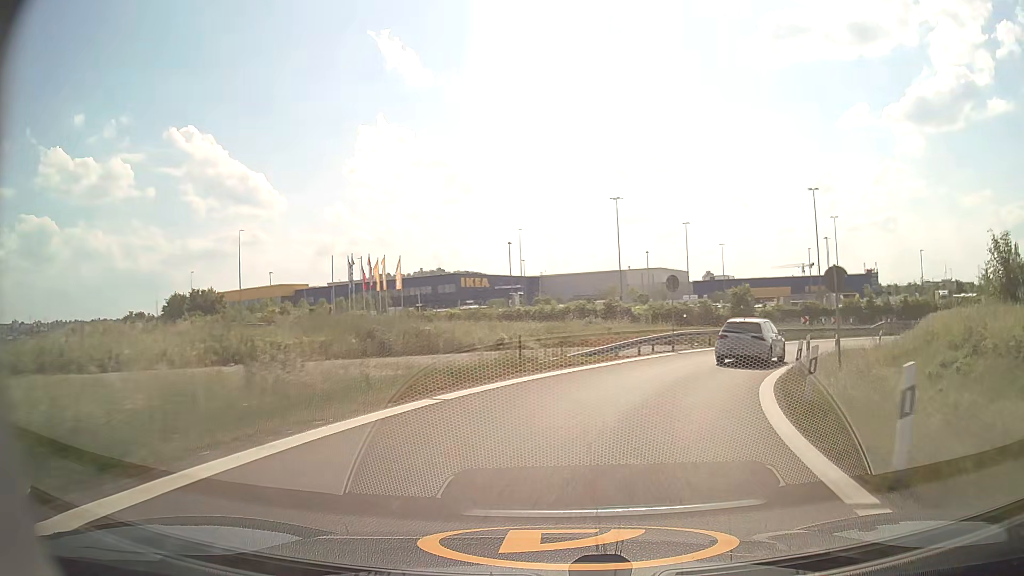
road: motorway_link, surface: asphalt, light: Day
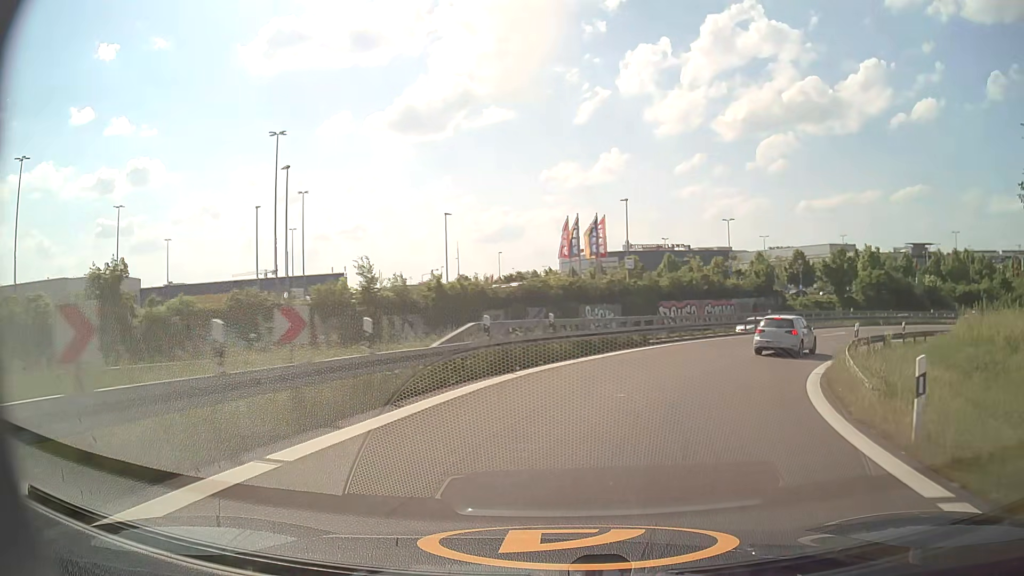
(+14.3, +34.5) m; +45°
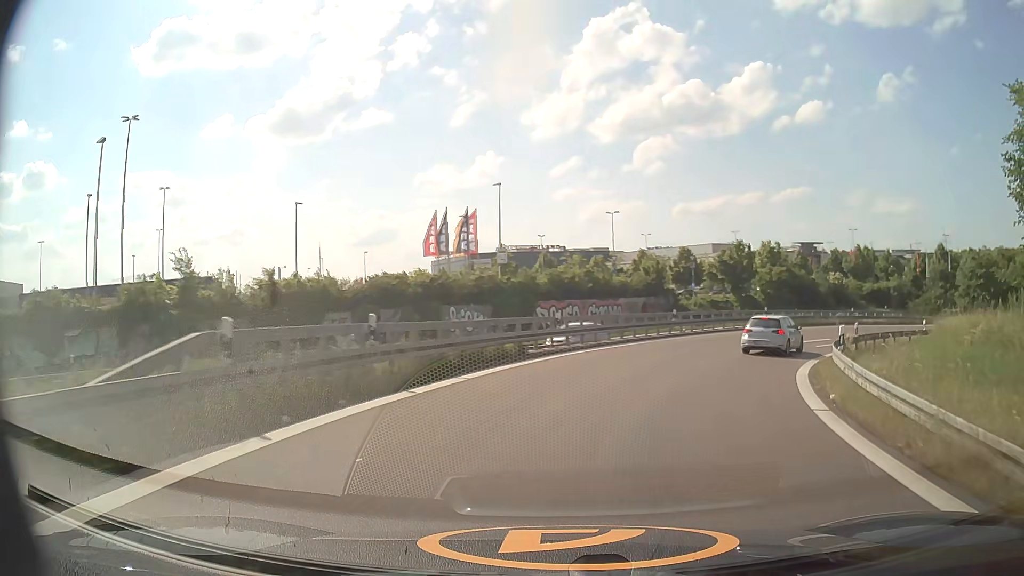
(+0.7, +7.7) m; +11°
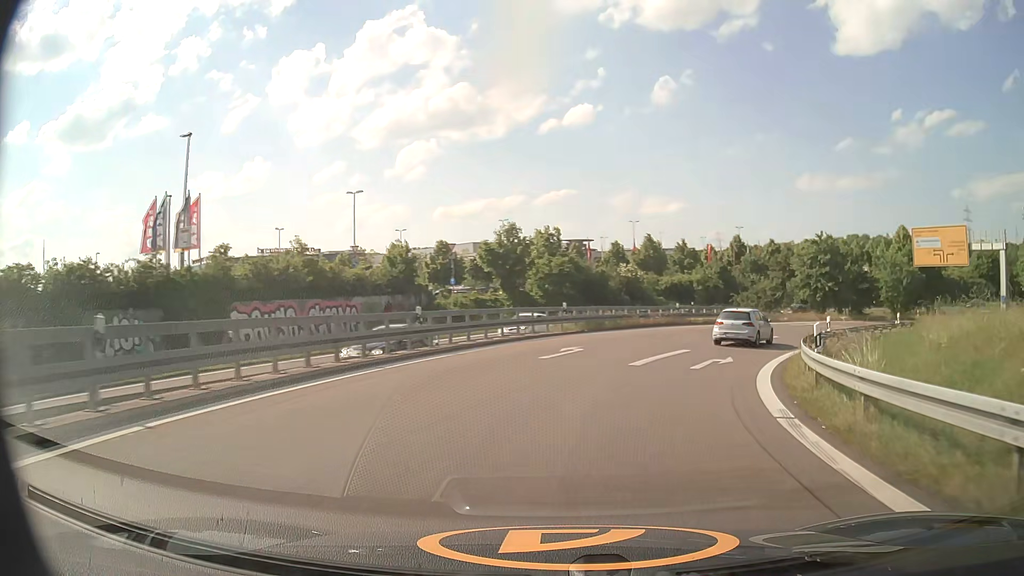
(+2.7, +15.1) m; +20°
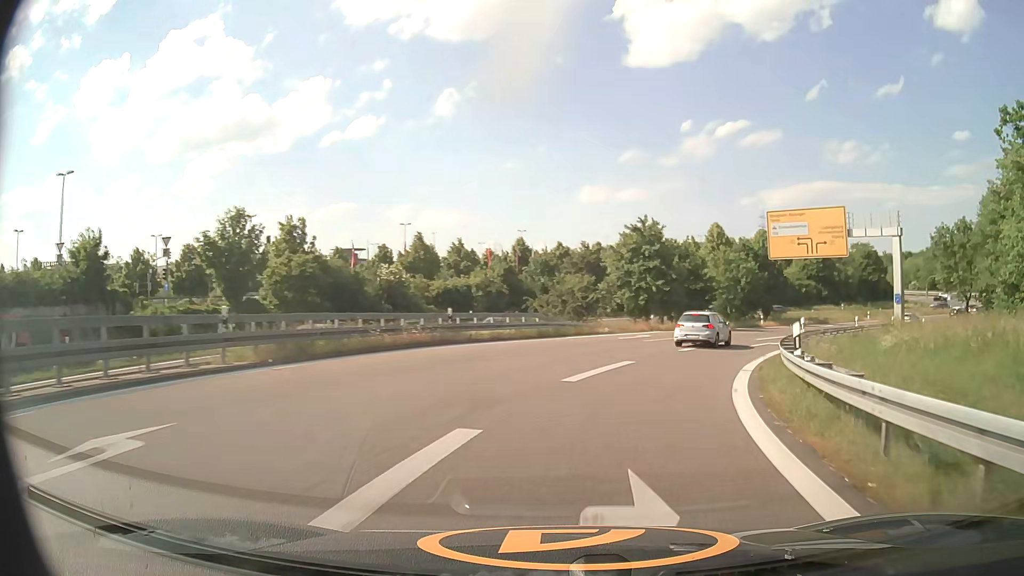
(+2.5, +15.0) m; +19°
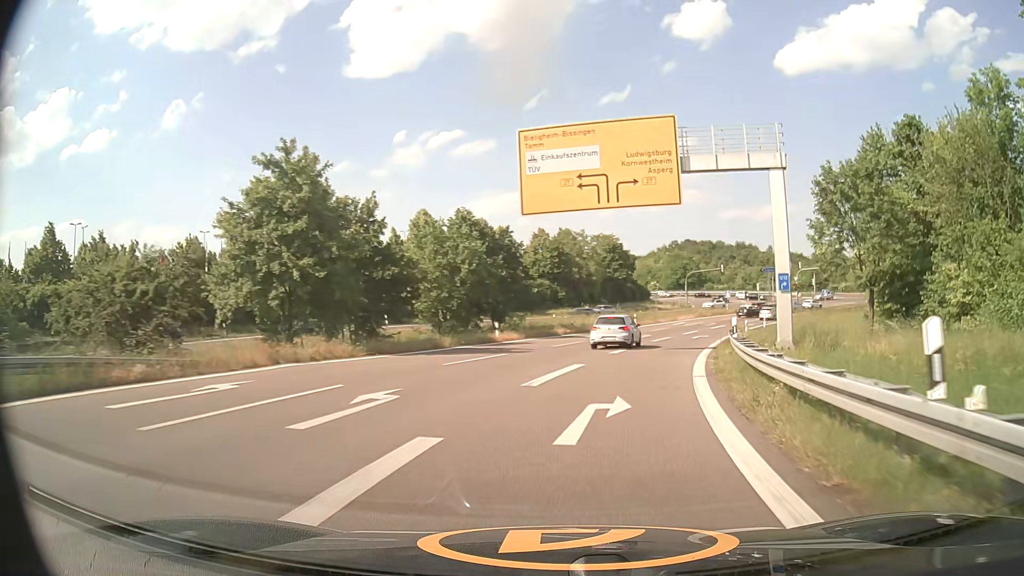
(+5.2, +22.8) m; +25°
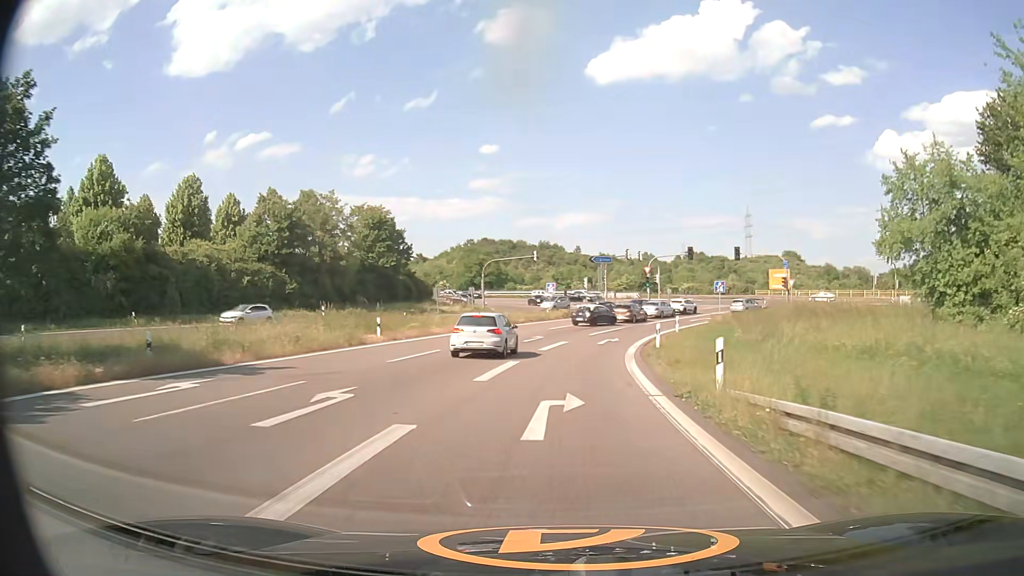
(+6.3, +33.7) m; +17°
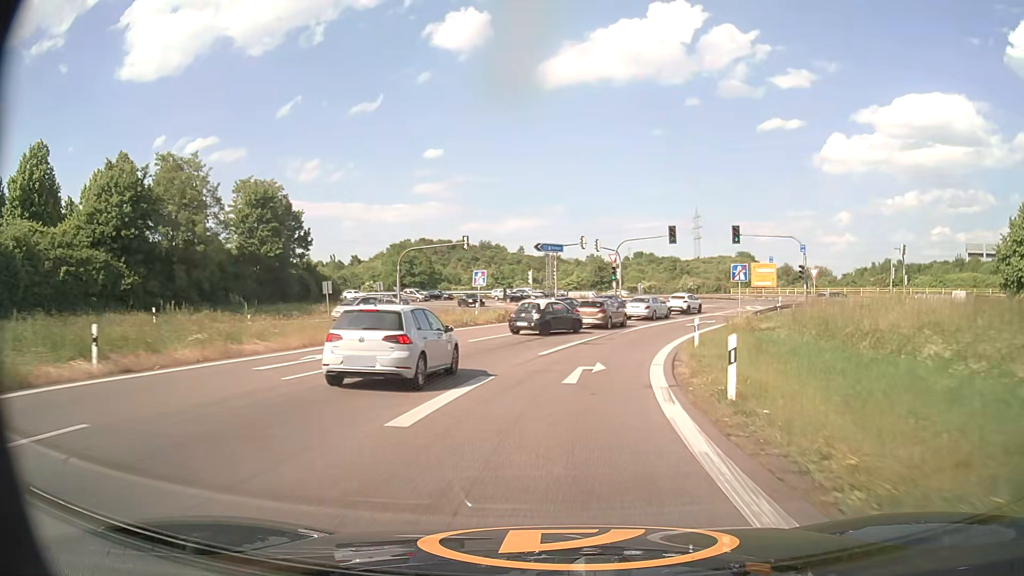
(+0.8, +18.2) m; +5°
(0, +10) (+2, +20) (+4, +30) (+8, +39) (+13, +47) (+21, +53) (+31, +54) (+41, +50) (+49, +45) (+57, +39) m
